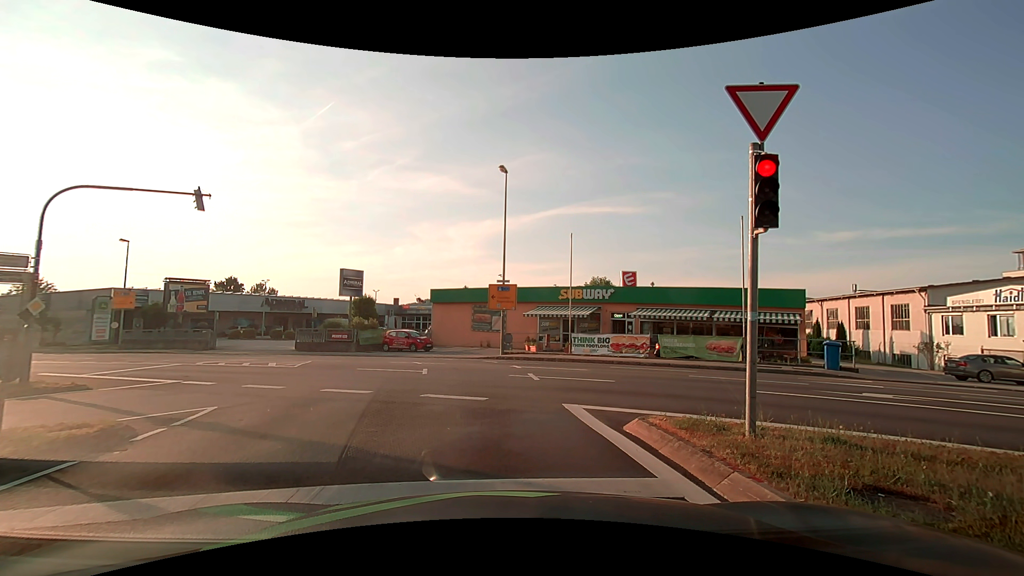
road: tertiary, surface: asphalt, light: Day
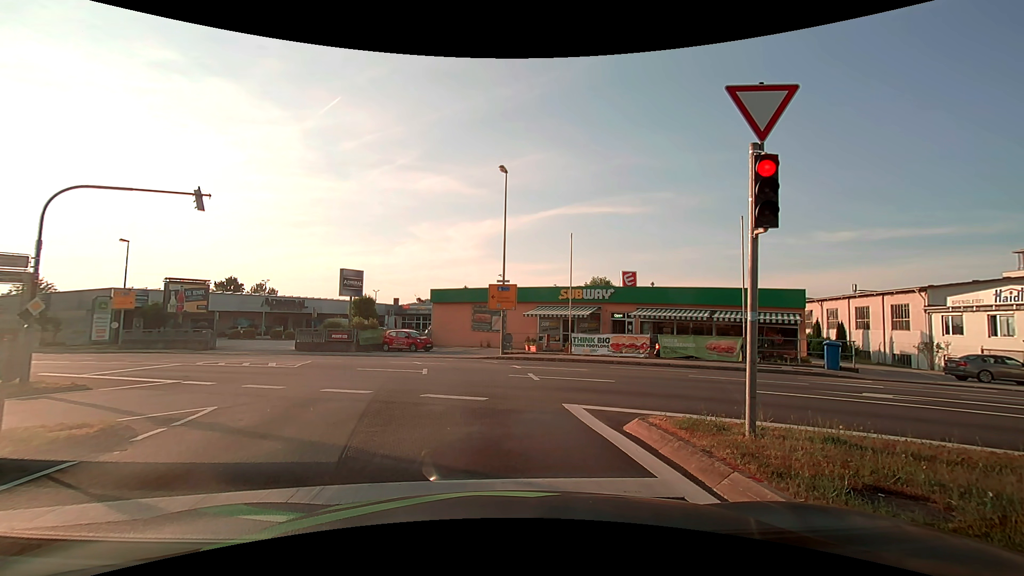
(0.0, 0.0) m; 0°
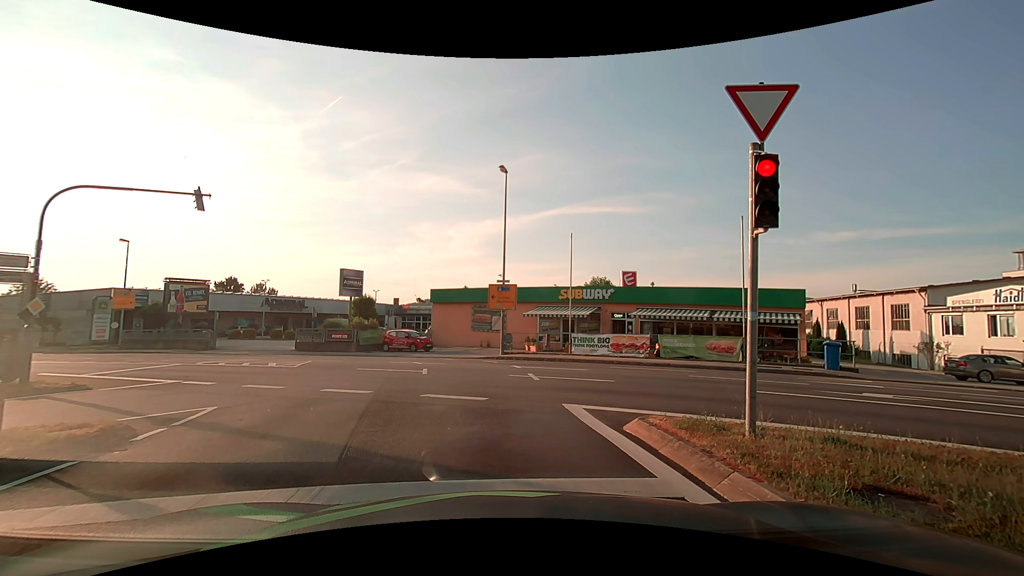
(0.0, 0.0) m; 0°
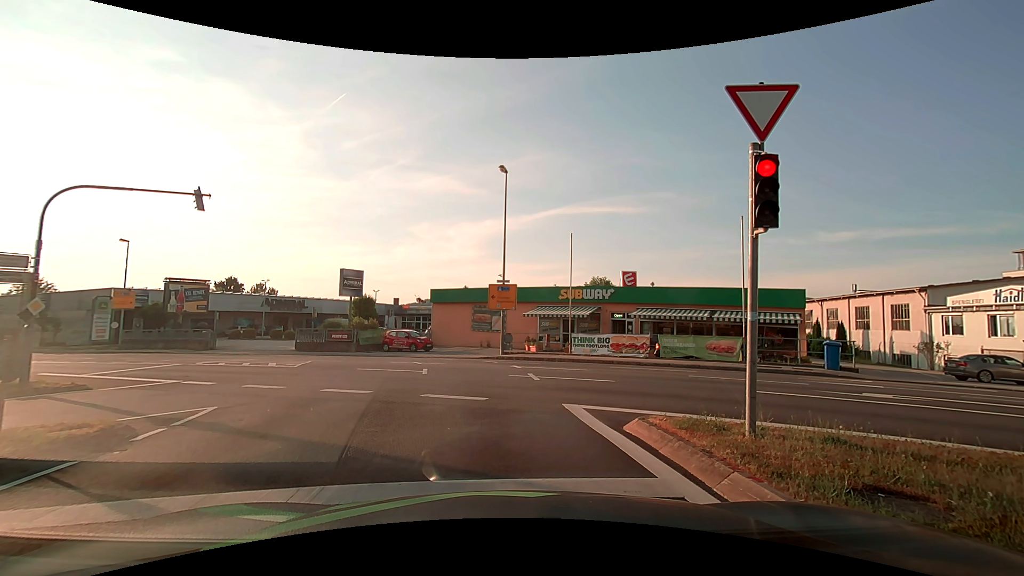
(0.0, 0.0) m; 0°
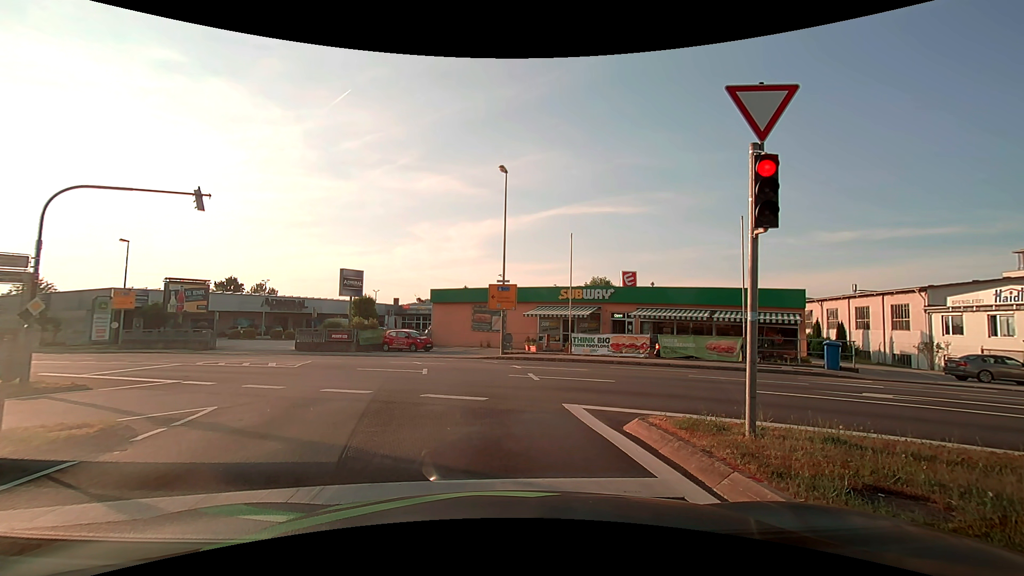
(0.0, 0.0) m; 0°
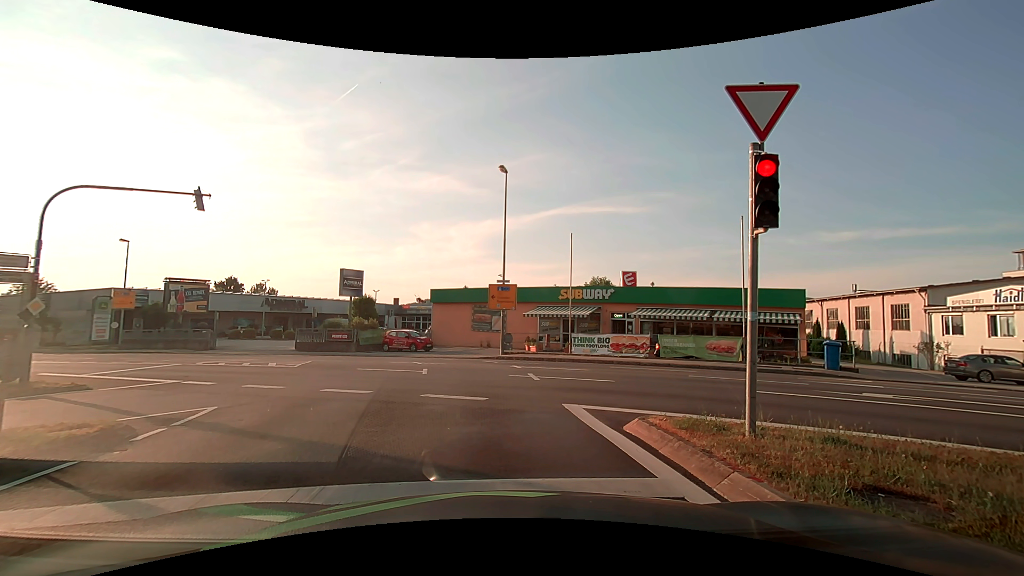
(0.0, 0.0) m; 0°
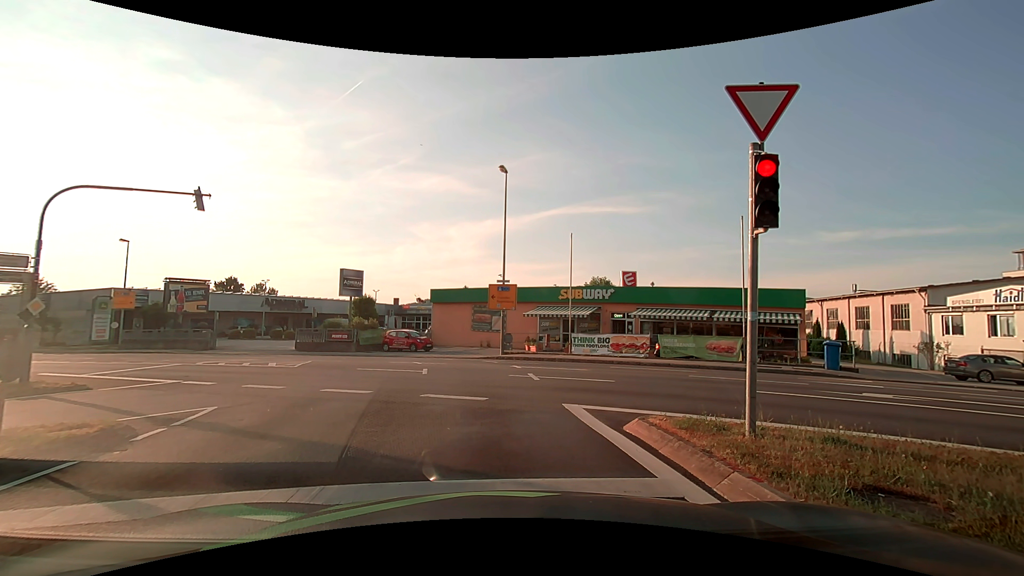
(0.0, 0.0) m; 0°
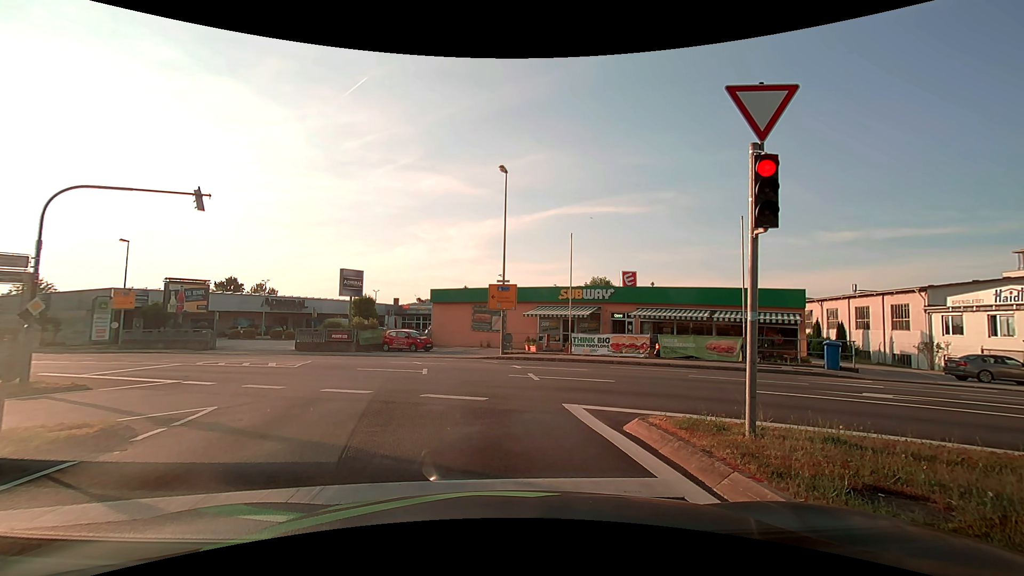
(0.0, 0.0) m; 0°
(0, +10) (-1, +20) (-5, +29) (-13, +35) (-21, +40) (-30, +45) (-39, +50) (-48, +55) (-56, +60) (-65, +64) m
